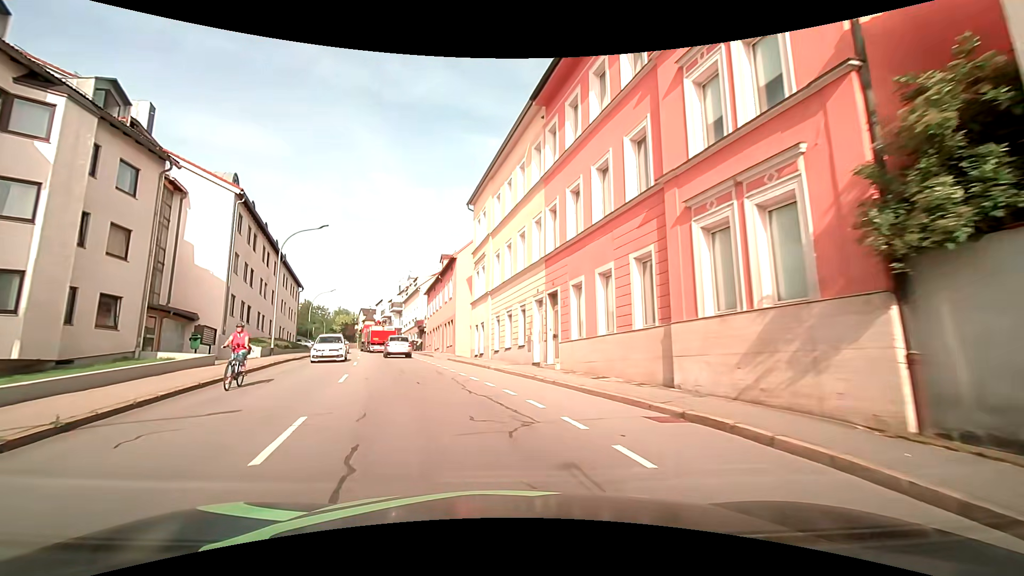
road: tertiary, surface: asphalt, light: Day
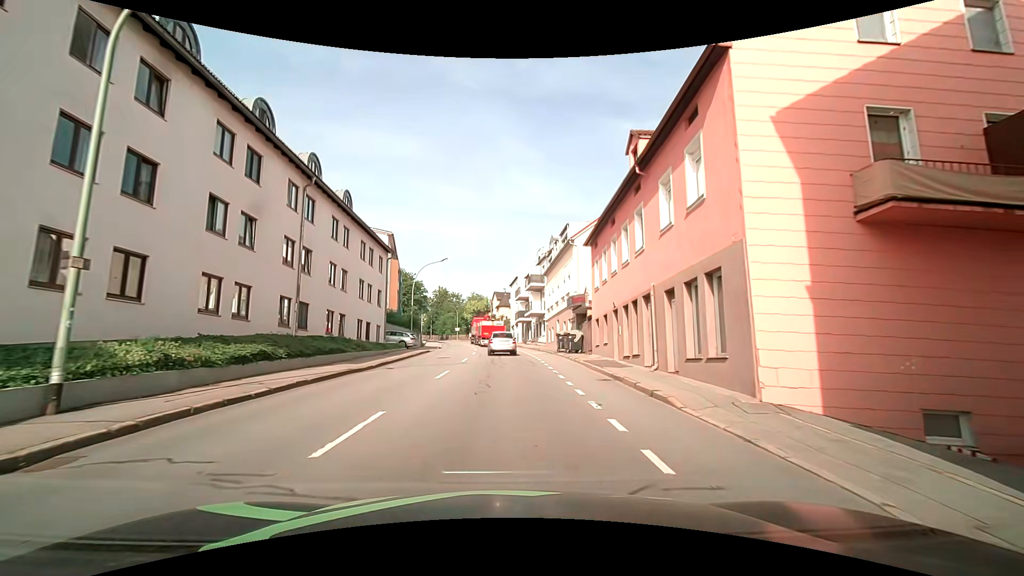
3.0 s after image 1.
(-5.9, +27.0) m; -18°
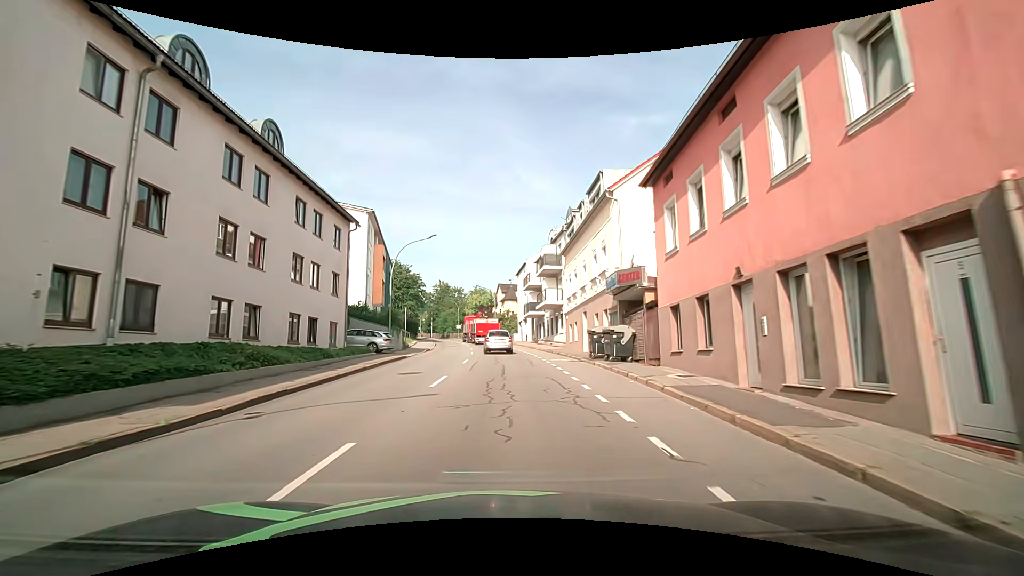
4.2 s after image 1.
(+0.1, +11.5) m; -1°
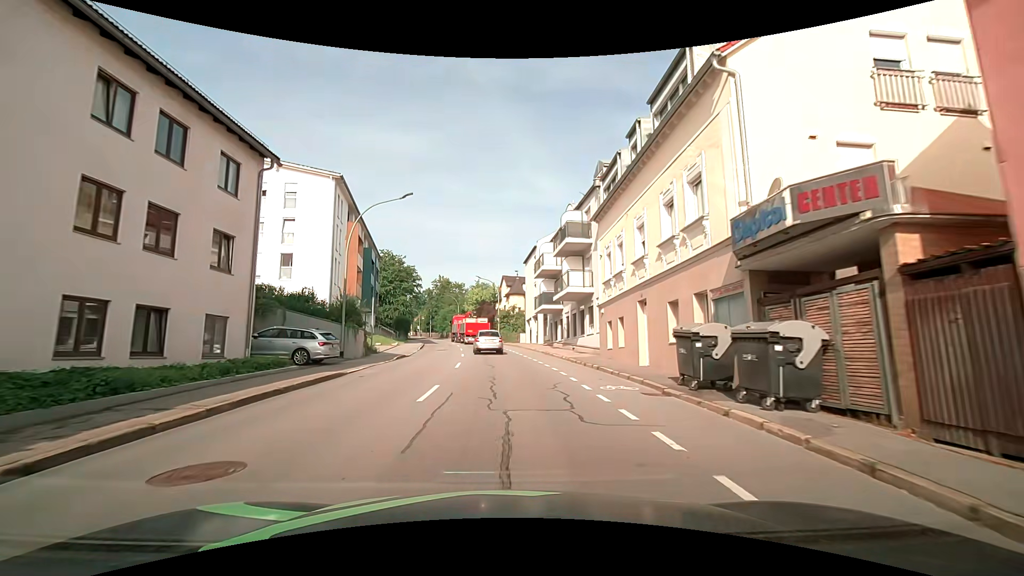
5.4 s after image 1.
(0.0, +11.7) m; 0°
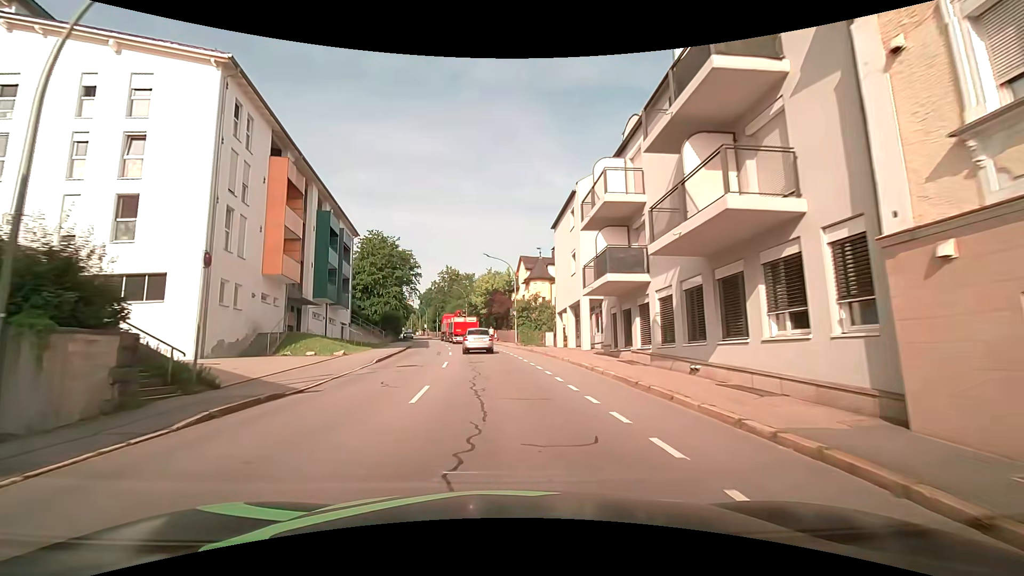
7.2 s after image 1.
(-0.3, +18.4) m; -2°
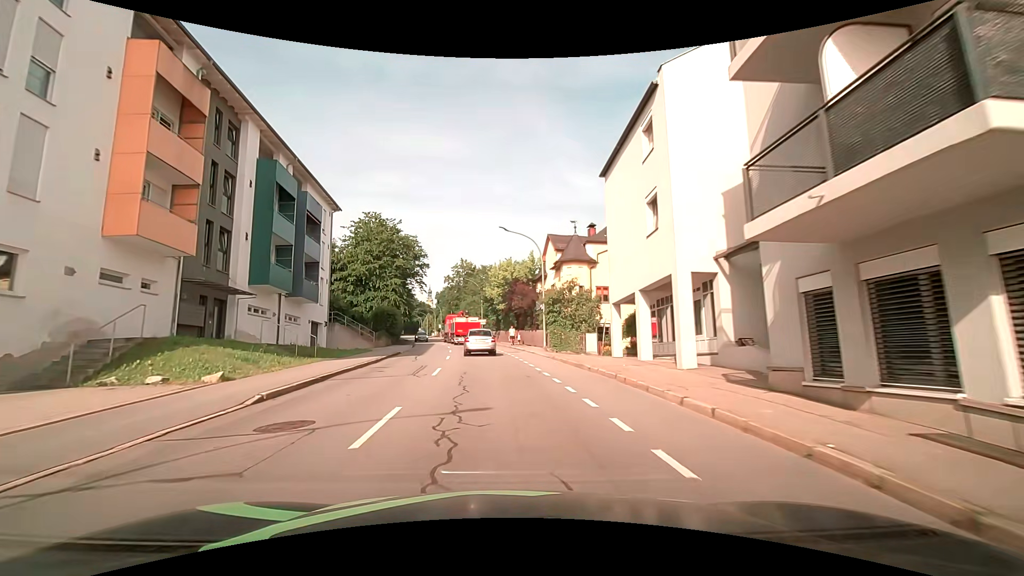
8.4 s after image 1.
(-0.3, +12.8) m; -4°
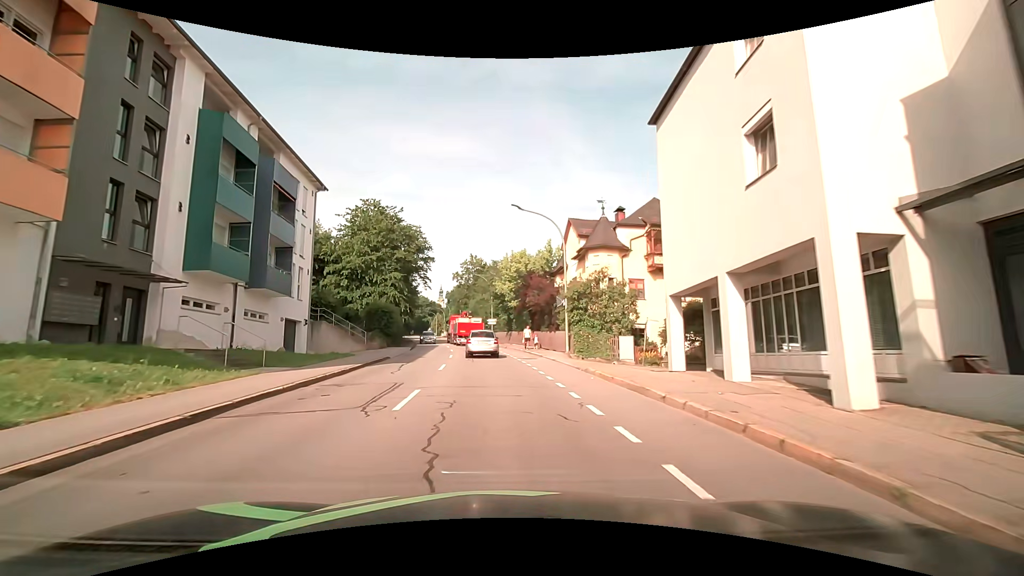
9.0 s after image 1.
(+0.1, +6.6) m; 0°
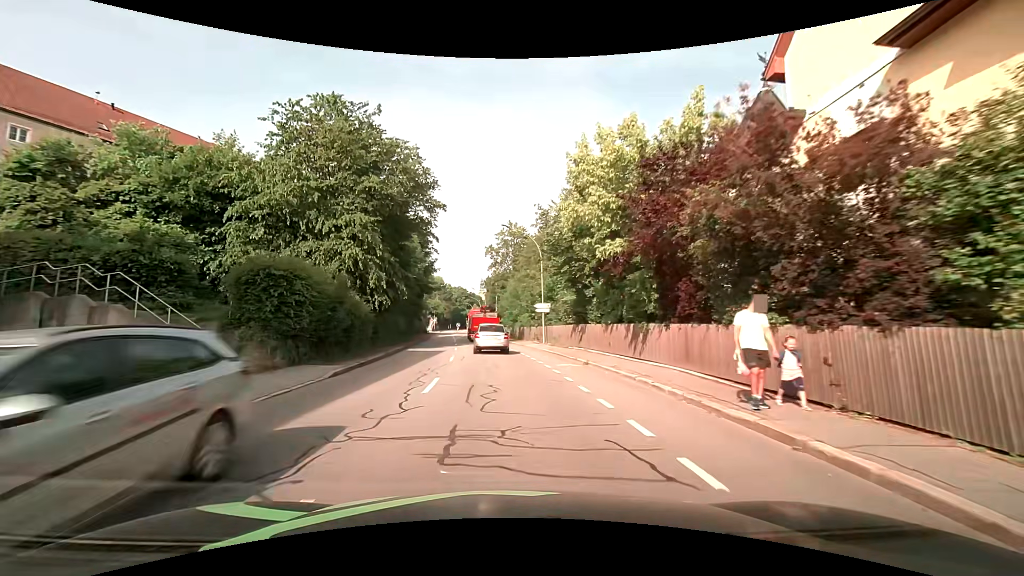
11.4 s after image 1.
(-1.1, +25.6) m; -5°
(0, +10) (-1, +20) (-1, +30) (-2, +40) (-3, +50) (-4, +60) (-5, +70) (-6, +80) (-7, +90) (-8, +100) m
